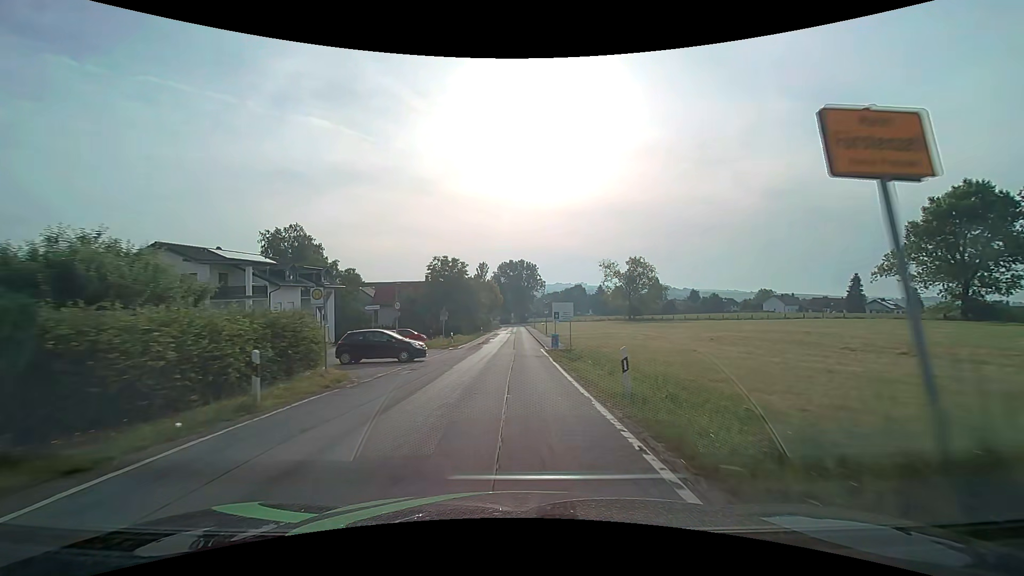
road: secondary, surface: asphalt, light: Day
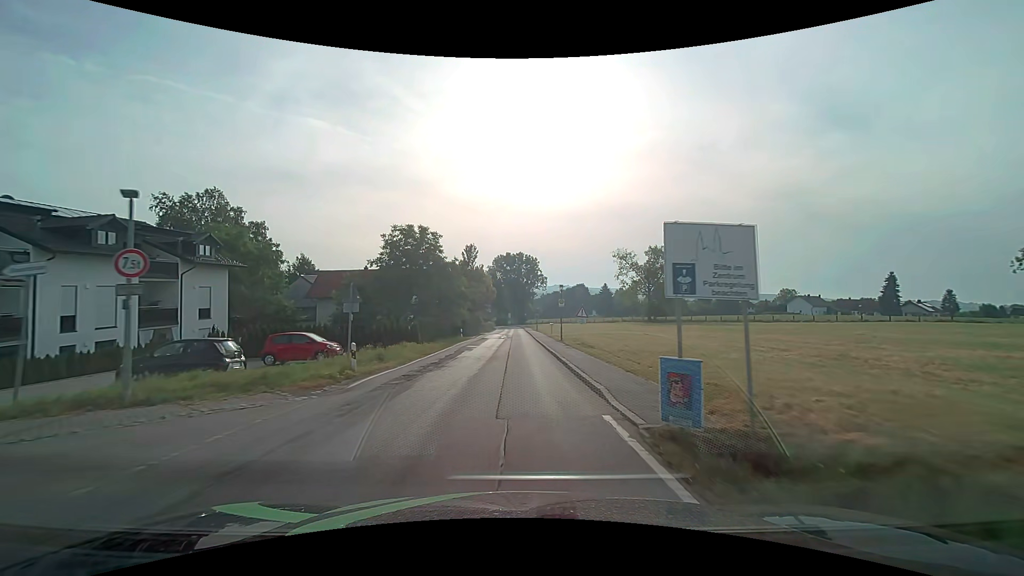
(-0.1, +22.1) m; 0°
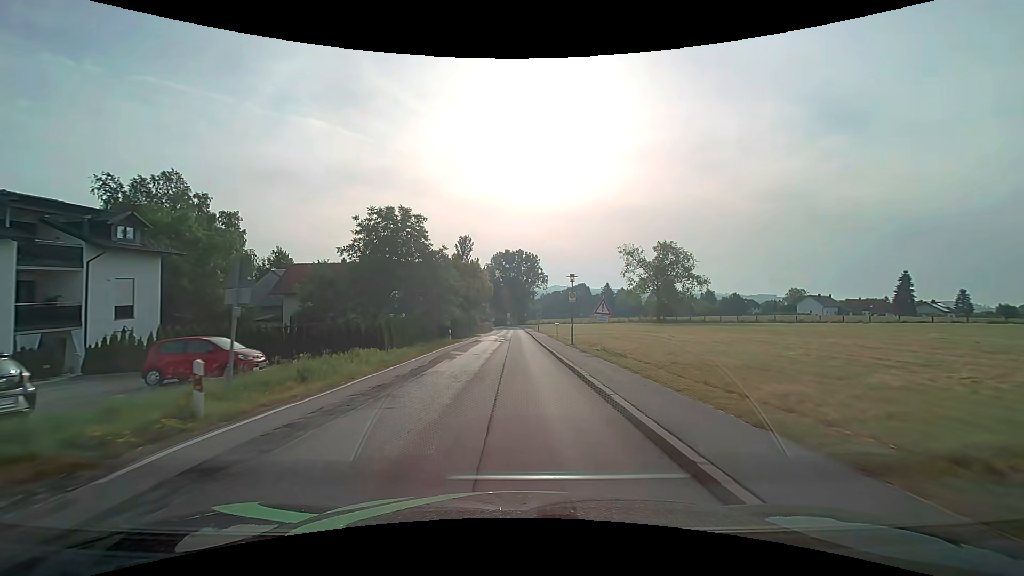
(0.0, +7.4) m; 0°
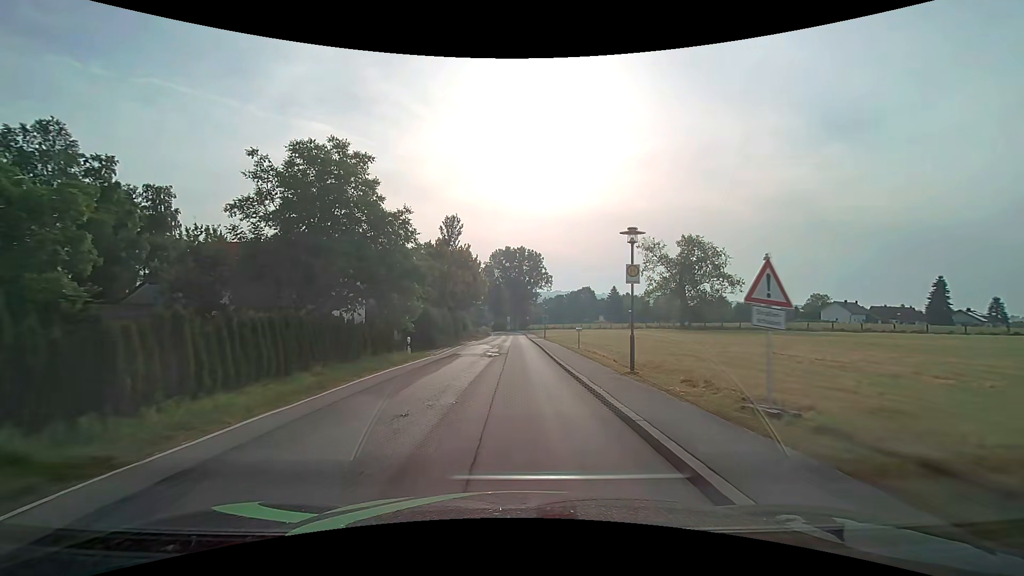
(0.0, +14.6) m; 0°
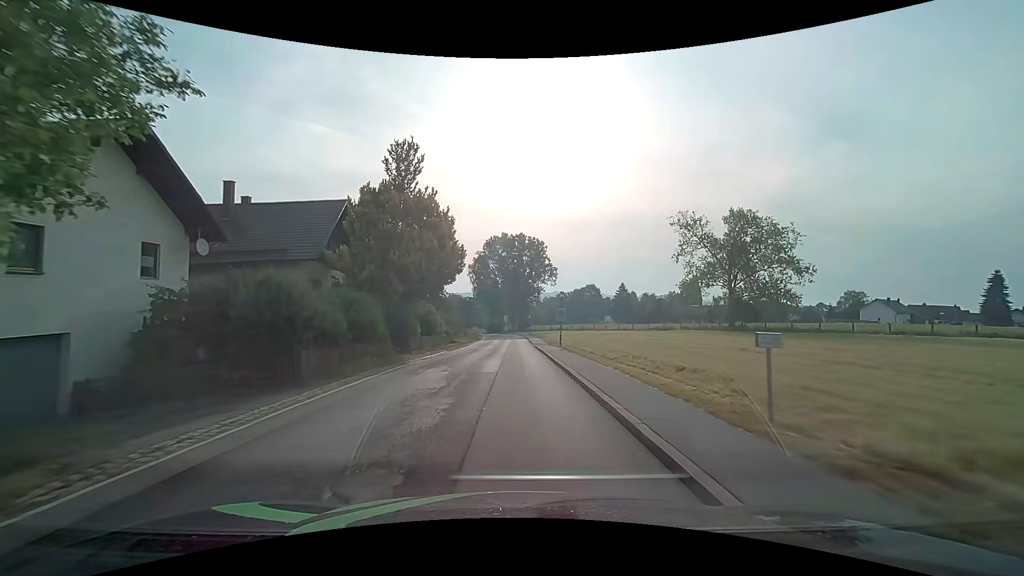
(+0.1, +21.2) m; 0°
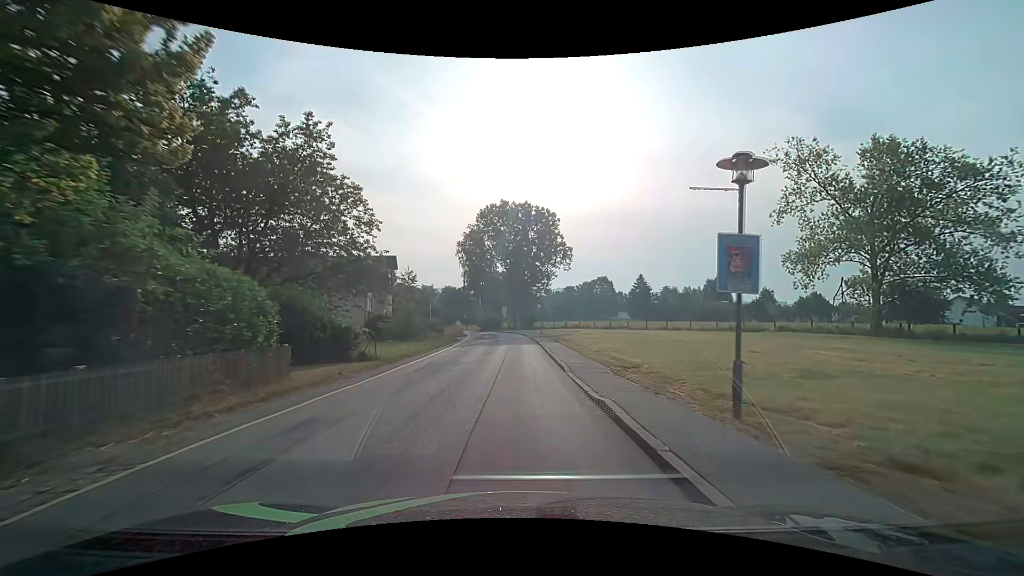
(0.0, +27.3) m; 0°
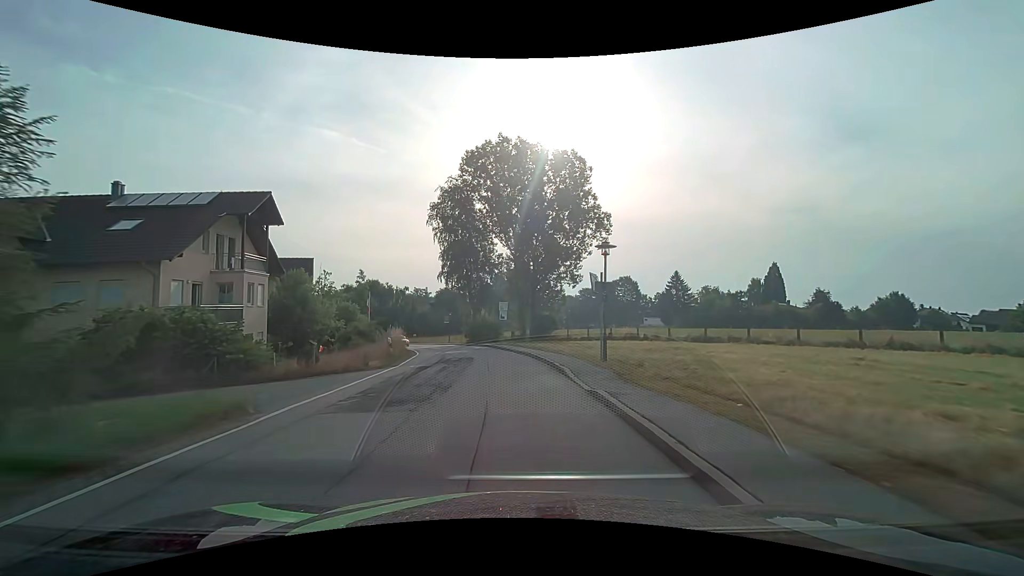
(0.0, +33.6) m; -1°
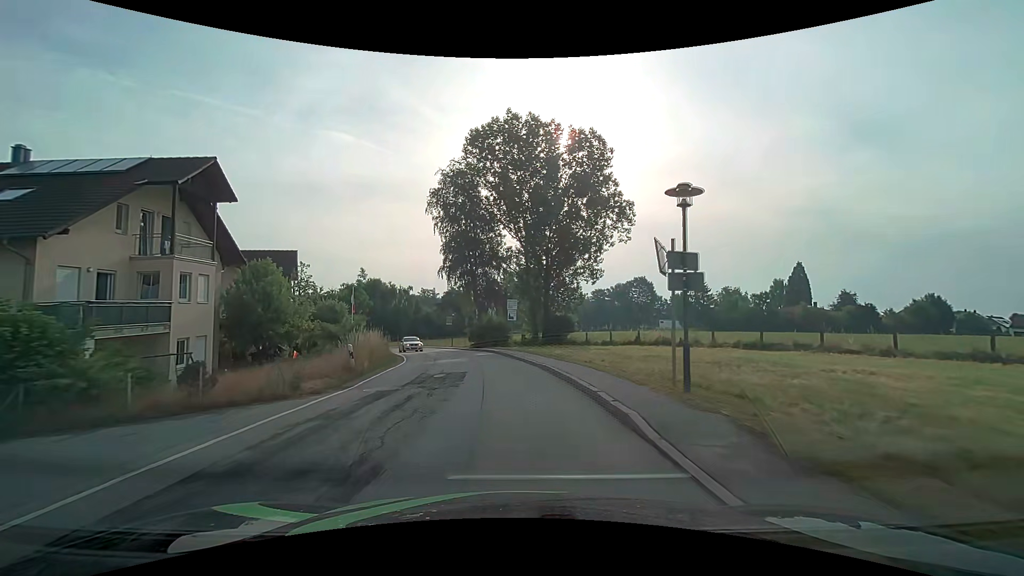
(-0.1, +6.8) m; -1°
(0, +10) (-1, +20) (-2, +30) (-4, +40) (-7, +49) (-11, +58) (-16, +67) (-21, +76) (-27, +84) (-34, +91) m
